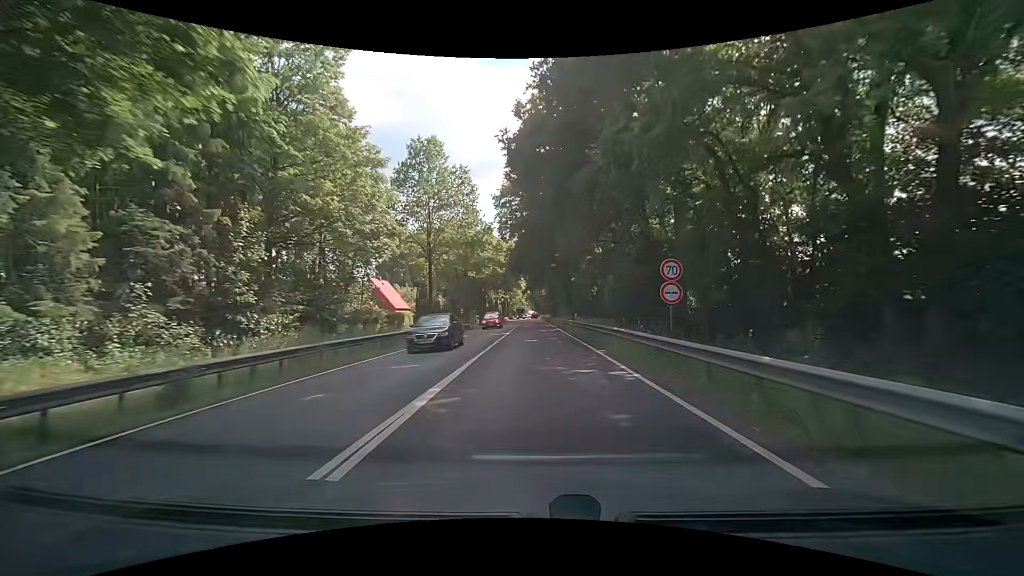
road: primary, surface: asphalt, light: Day
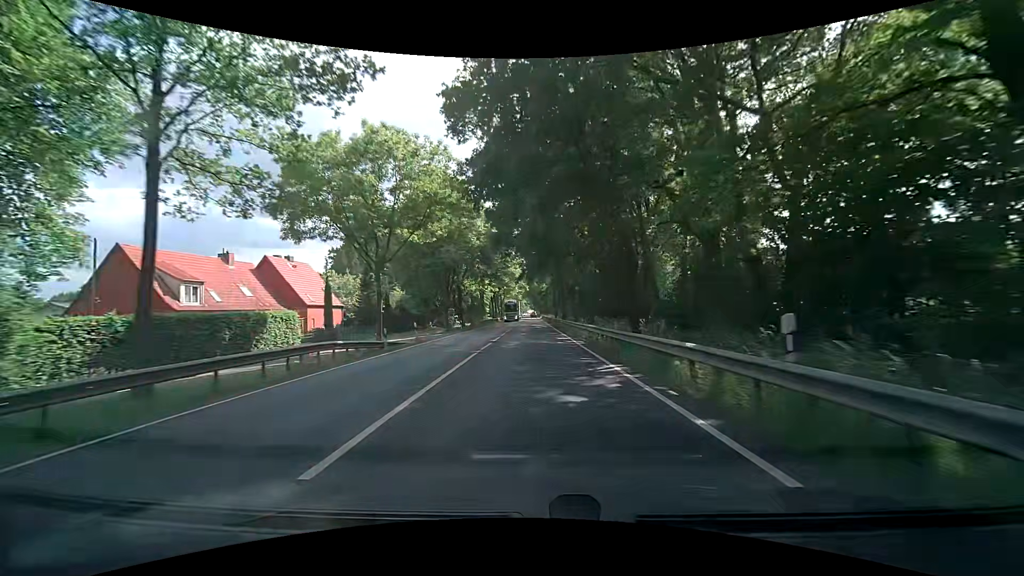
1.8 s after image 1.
(+0.4, +31.2) m; +1°
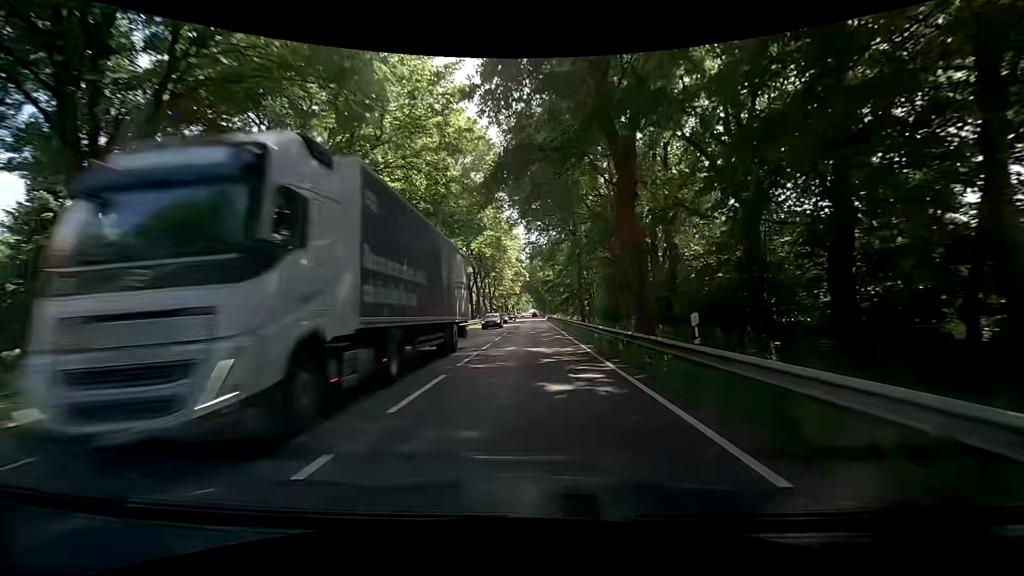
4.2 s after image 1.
(-0.3, +42.0) m; 0°
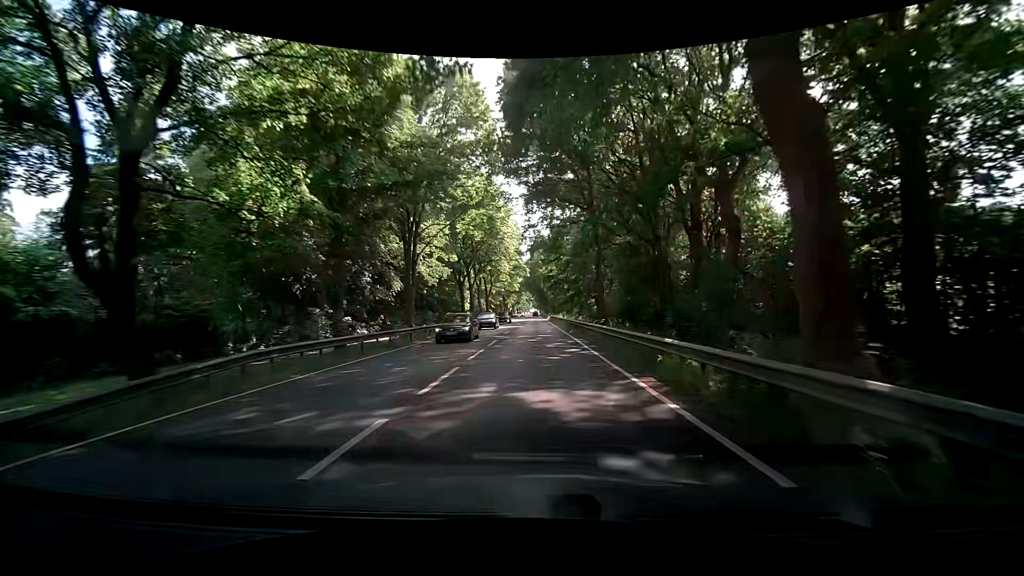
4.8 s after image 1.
(-0.1, +10.6) m; 0°
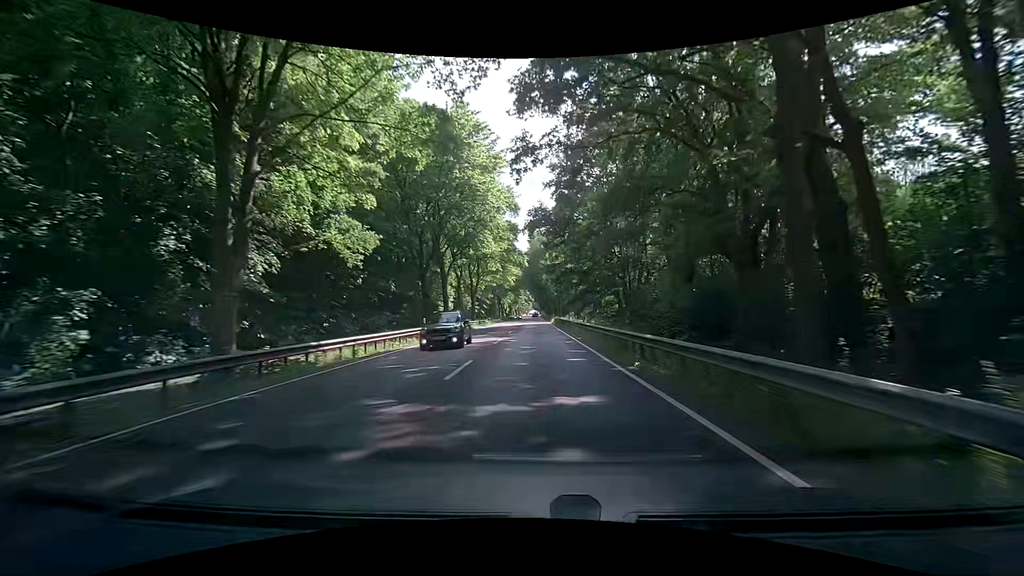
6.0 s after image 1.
(0.0, +21.3) m; 0°
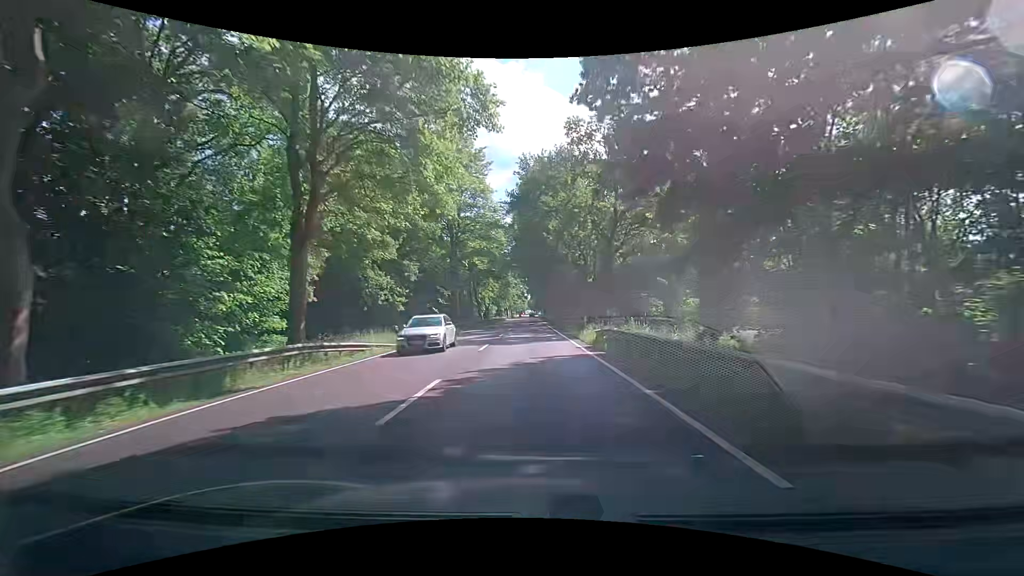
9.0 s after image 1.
(+0.8, +52.1) m; +1°
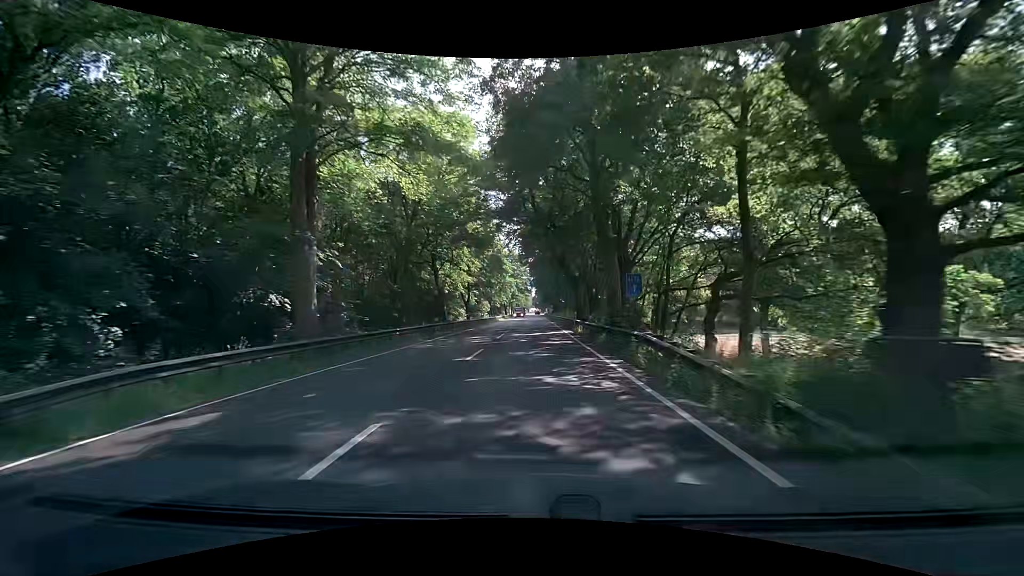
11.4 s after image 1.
(-0.1, +40.3) m; 0°
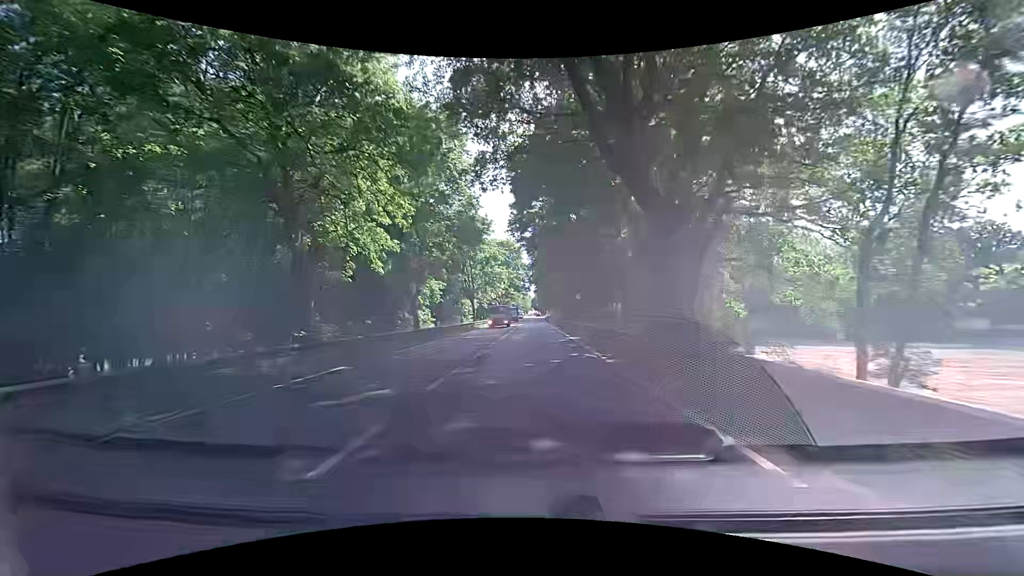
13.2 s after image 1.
(+0.1, +29.8) m; 0°
(0, +10) (0, +20) (0, +30) (0, +40) (0, +50) (0, +60) (0, +70) (0, +80) (0, +90) (0, +100) m
